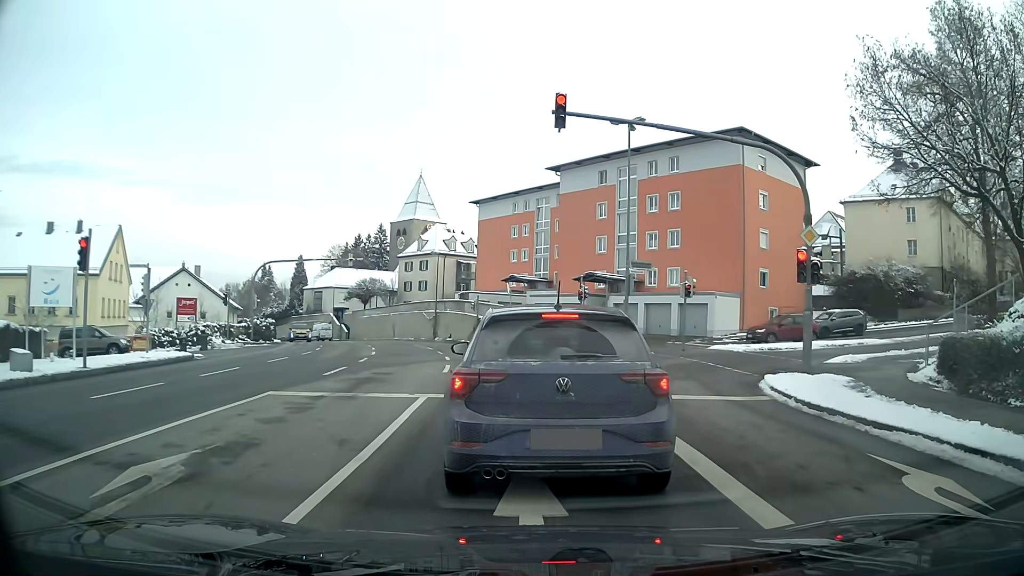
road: tertiary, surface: asphalt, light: Day
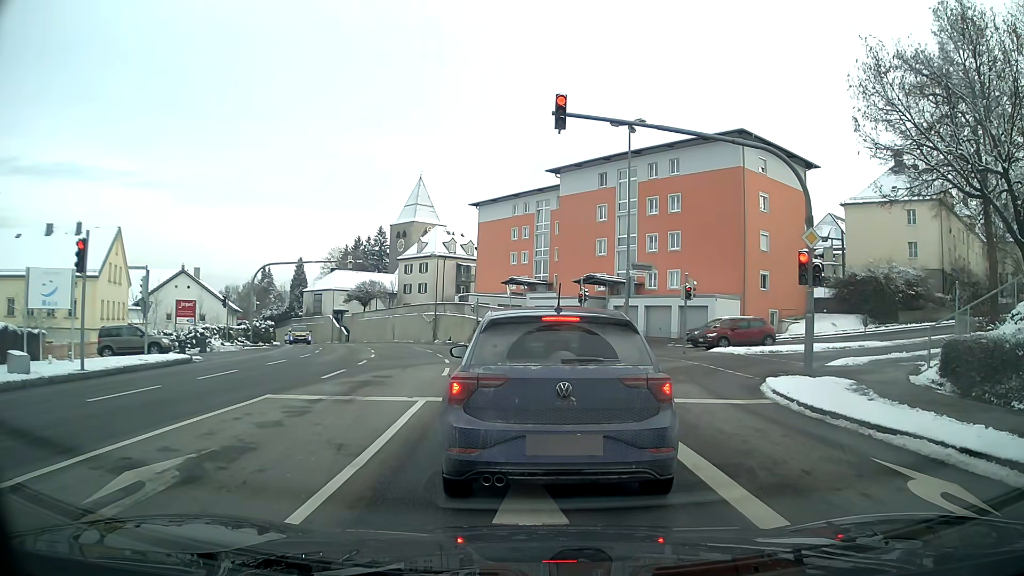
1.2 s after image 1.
(0.0, +0.2) m; 0°
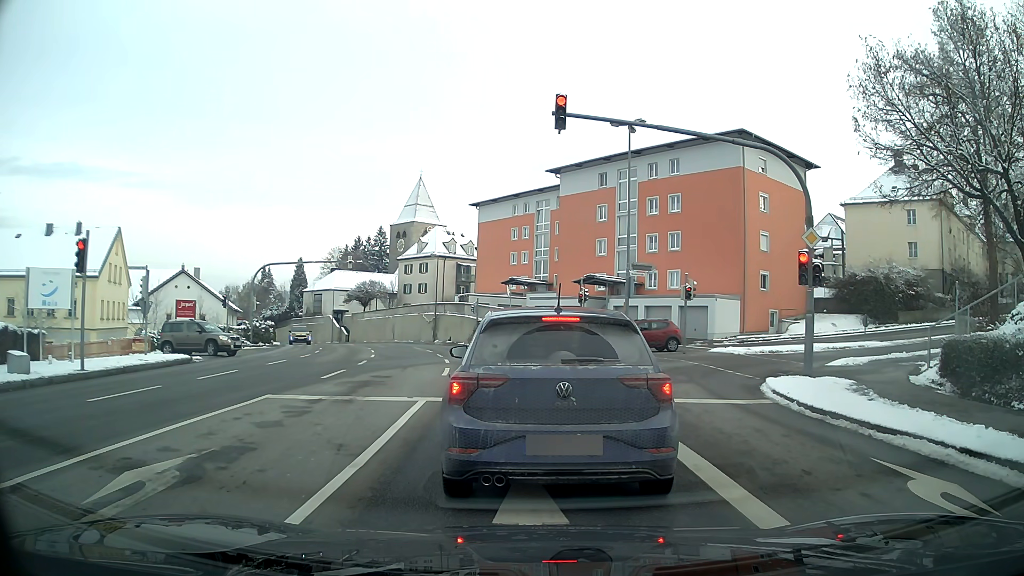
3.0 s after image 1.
(0.0, 0.0) m; 0°
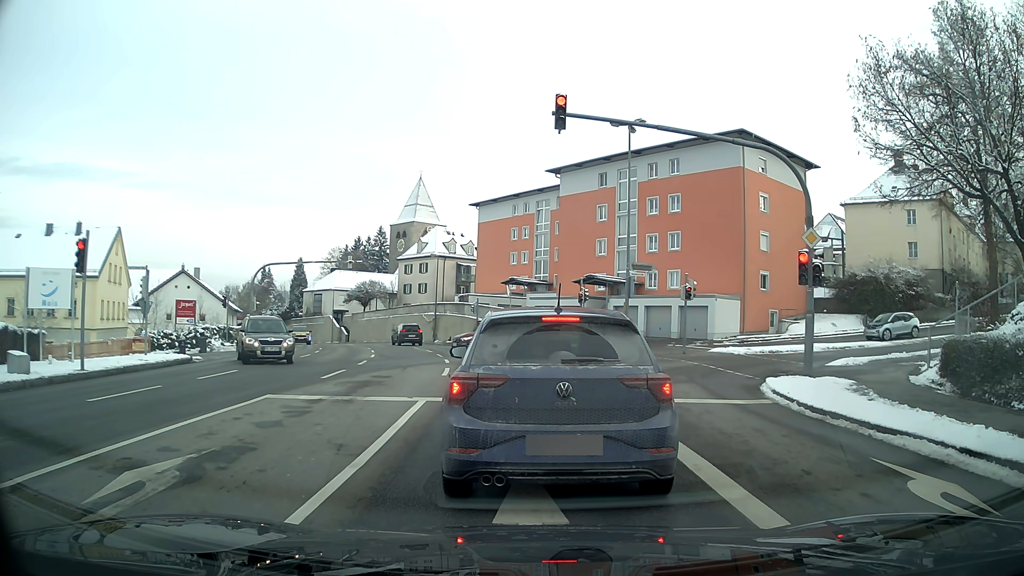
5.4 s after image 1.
(0.0, 0.0) m; 0°
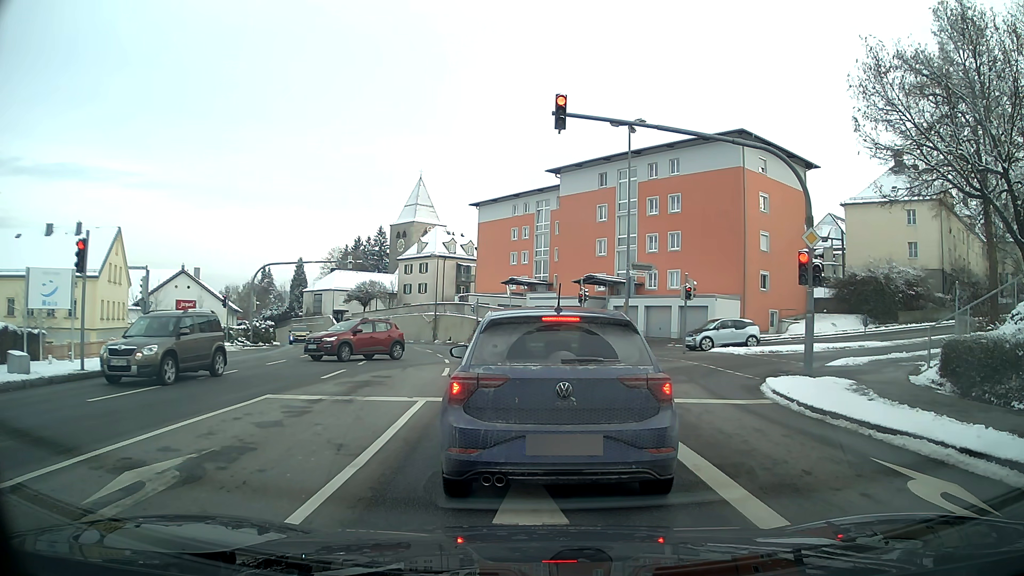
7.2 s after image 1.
(0.0, 0.0) m; 0°
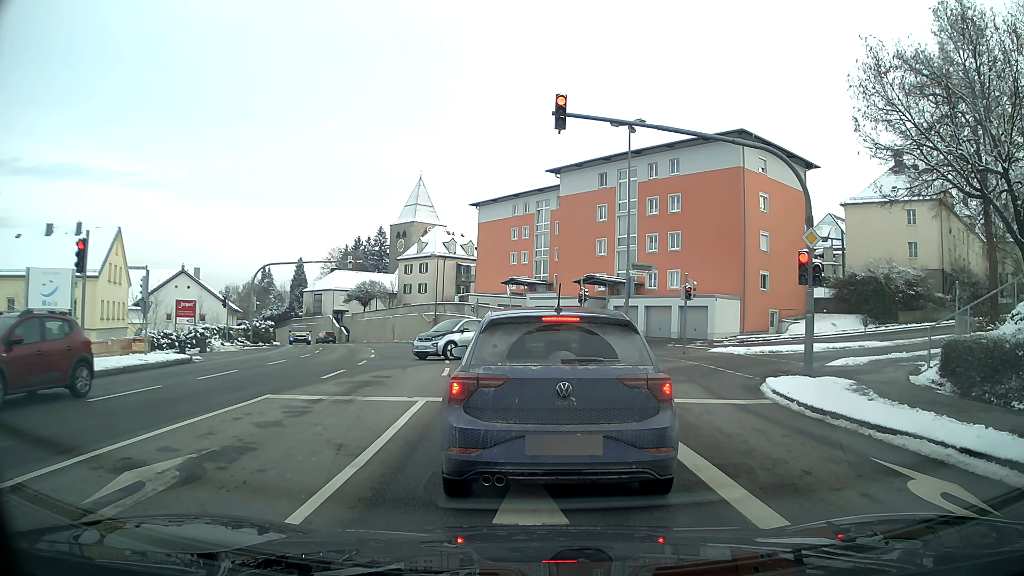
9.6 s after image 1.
(0.0, 0.0) m; 0°
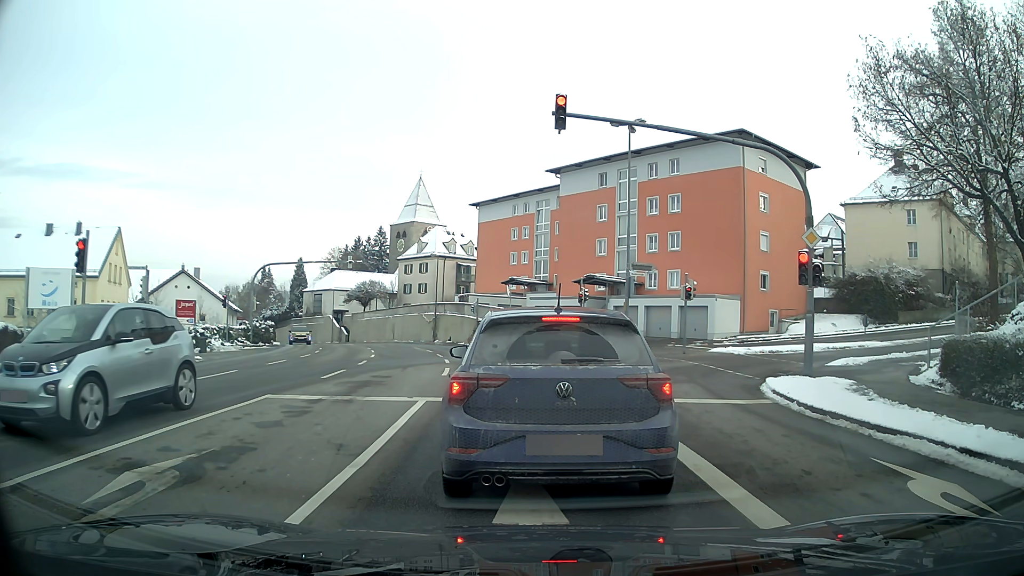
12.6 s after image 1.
(0.0, 0.0) m; 0°
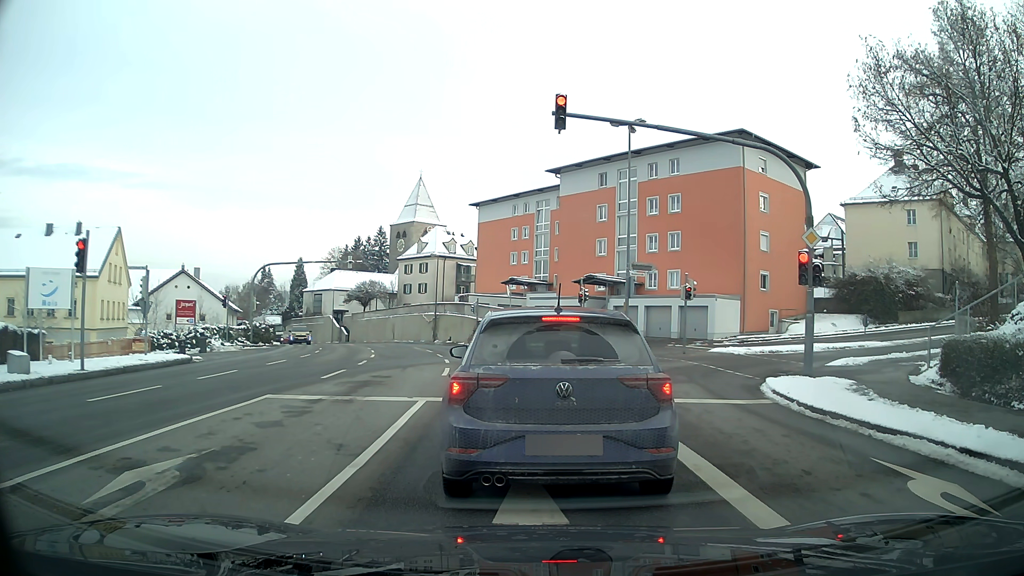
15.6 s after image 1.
(0.0, 0.0) m; 0°
(0, +10) (-1, +20) (-2, +30) (-4, +40) (-7, +49) (-11, +58) (-15, +68) (-20, +76) (-25, +85) (-31, +93) m
